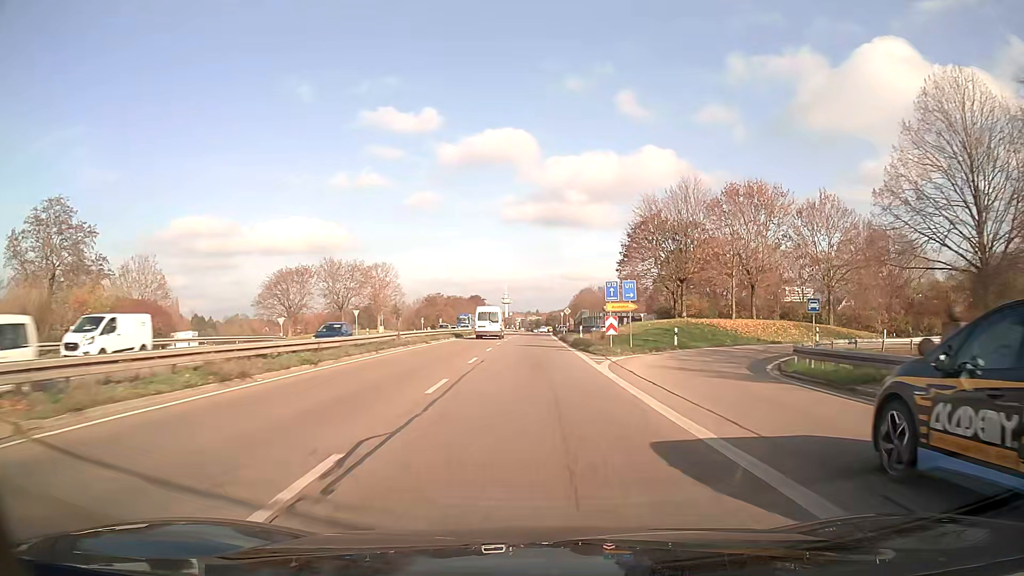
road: trunk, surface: asphalt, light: Day
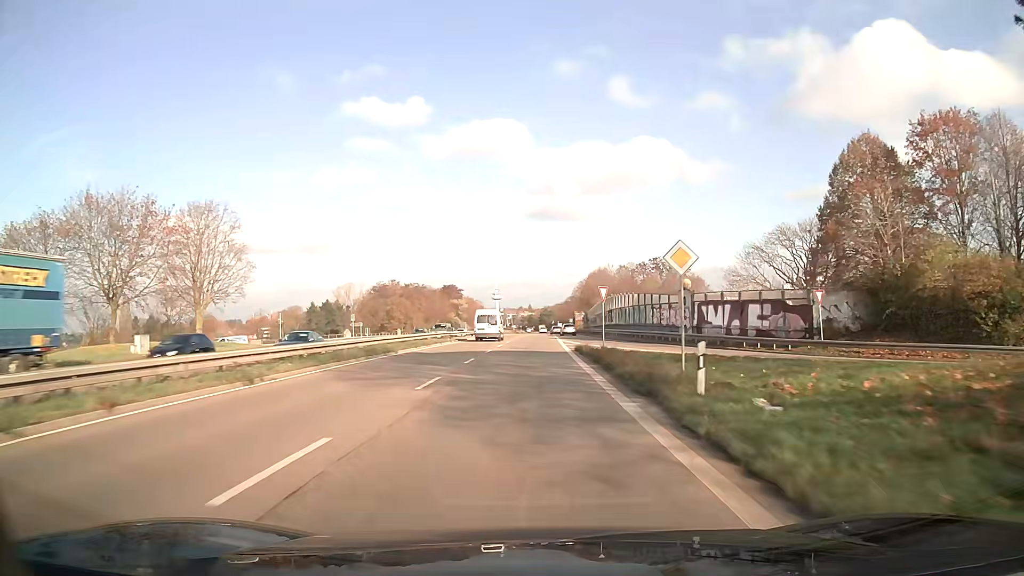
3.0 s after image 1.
(+0.3, +61.7) m; +1°
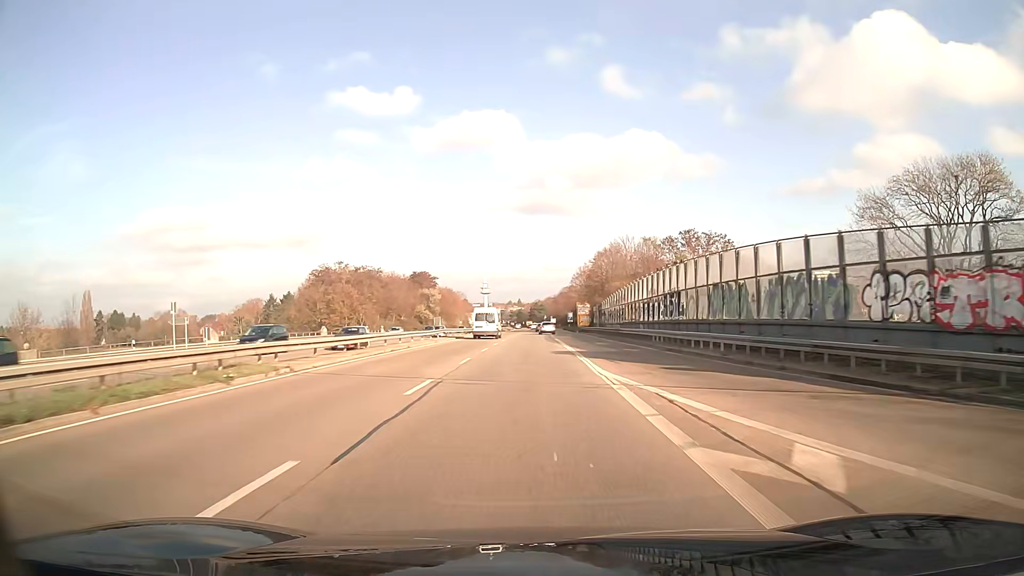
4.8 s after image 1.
(+0.3, +37.3) m; +1°
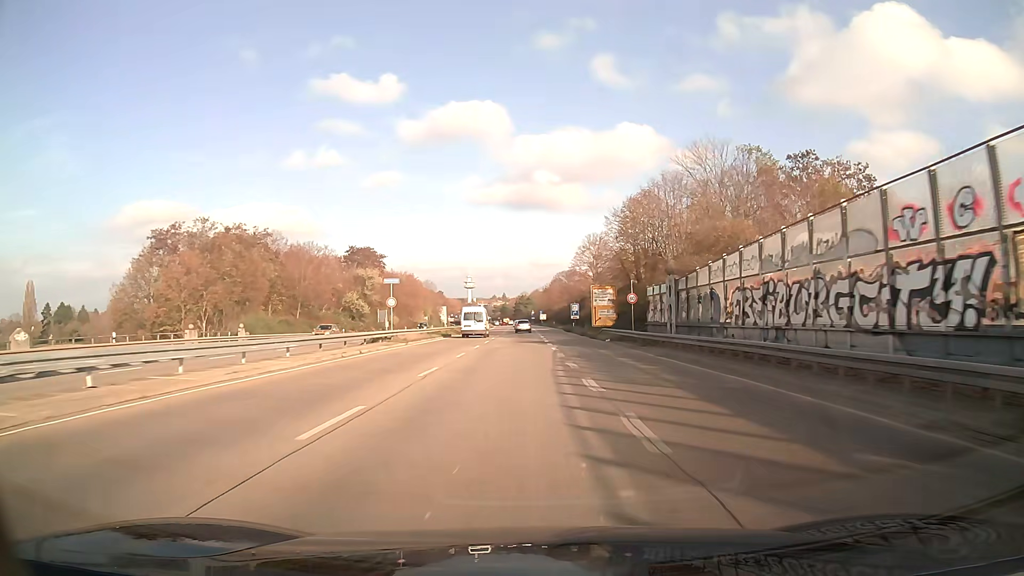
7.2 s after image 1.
(+0.5, +49.4) m; +1°
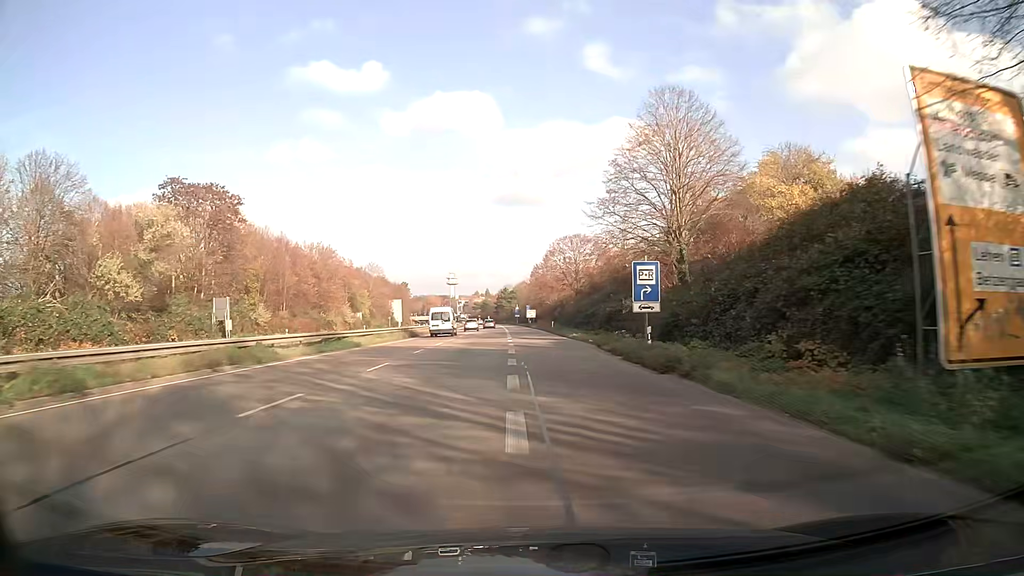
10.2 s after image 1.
(+0.7, +61.0) m; +1°
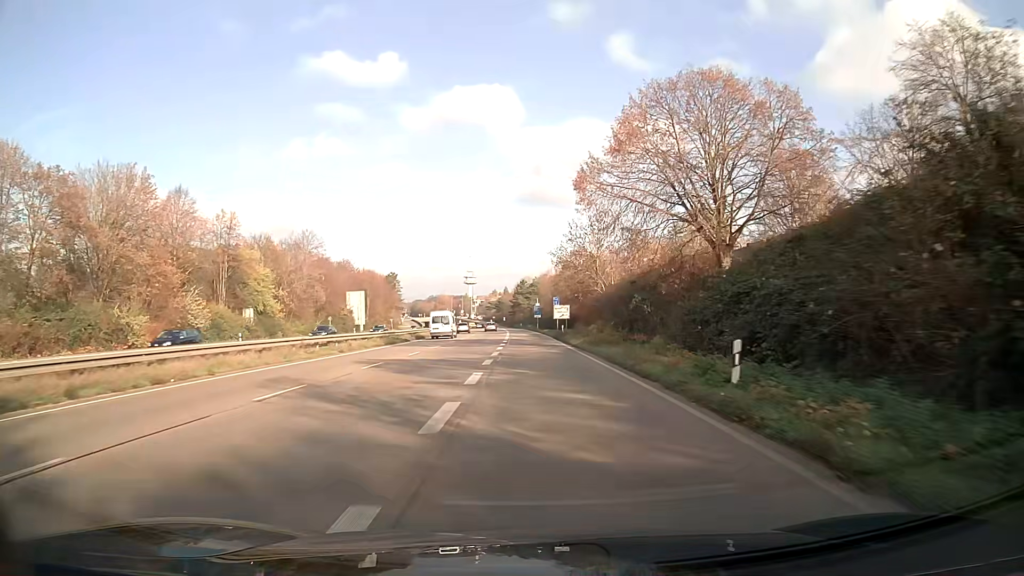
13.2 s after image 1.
(-0.9, +60.1) m; -2°
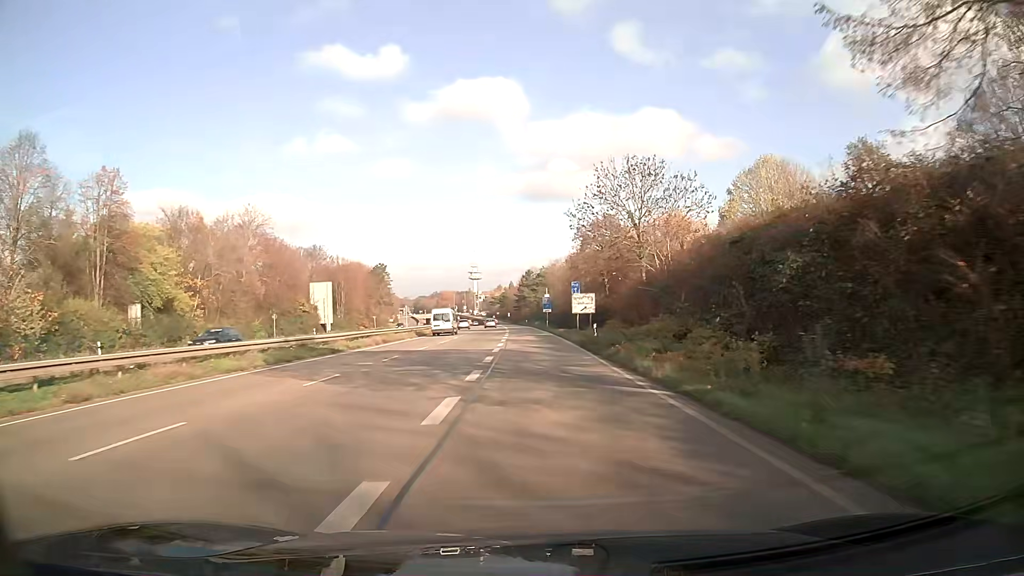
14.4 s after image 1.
(-0.1, +23.7) m; -1°
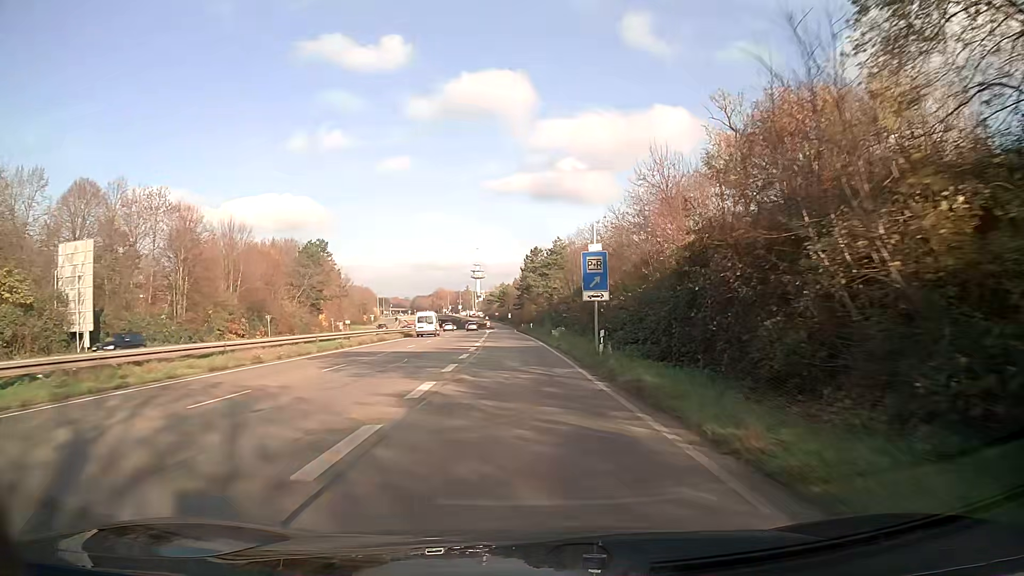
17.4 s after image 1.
(-0.2, +58.2) m; -1°
(0, +10) (0, +20) (-1, +30) (-1, +40) (-1, +50) (-2, +60) (-2, +70) (-3, +80) (-3, +90) (-3, +100) m
